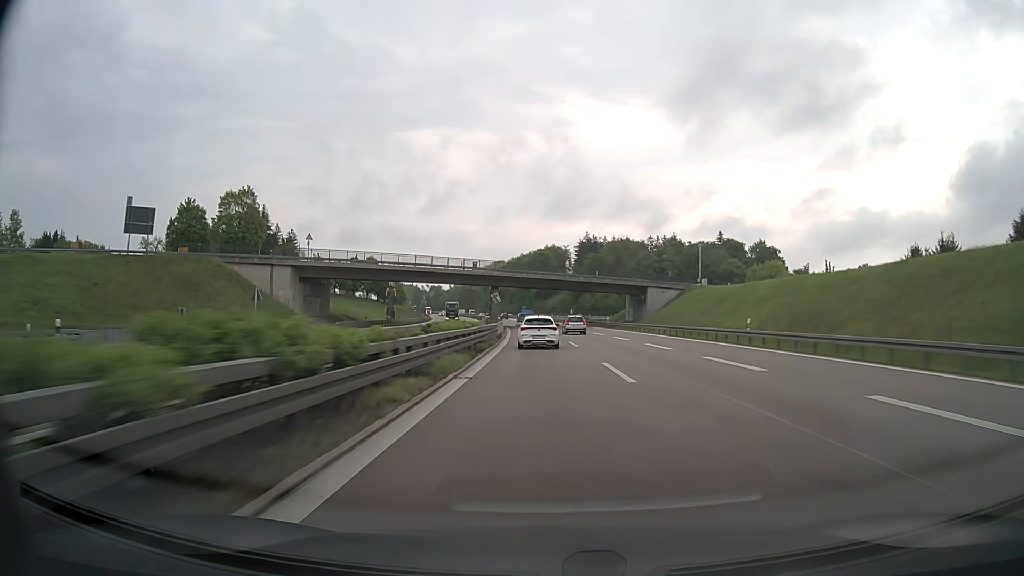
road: motorway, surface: asphalt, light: Day
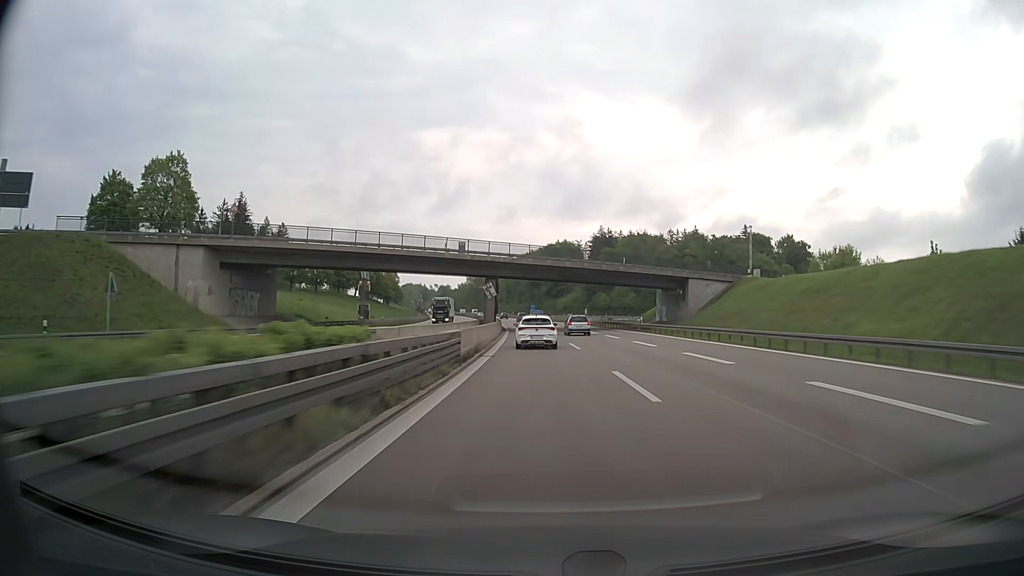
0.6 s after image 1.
(-0.2, +21.1) m; -1°
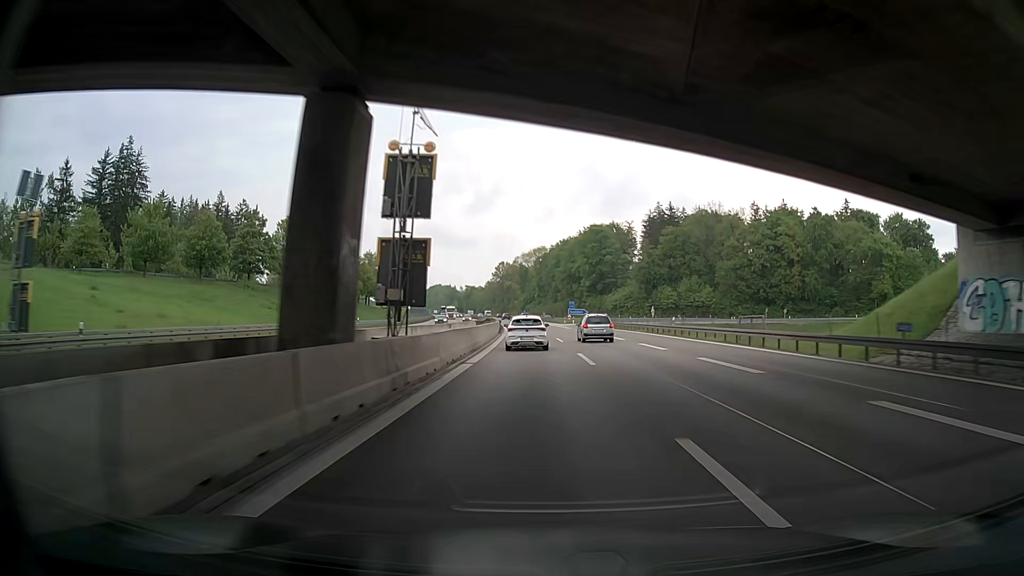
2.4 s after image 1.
(-1.6, +63.3) m; -3°
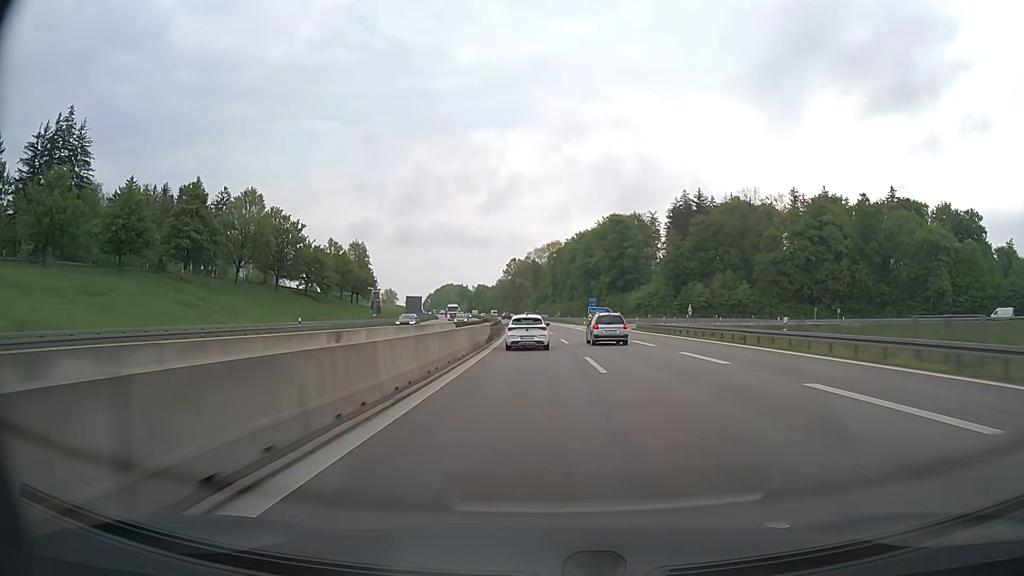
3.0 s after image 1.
(0.0, +21.0) m; -1°
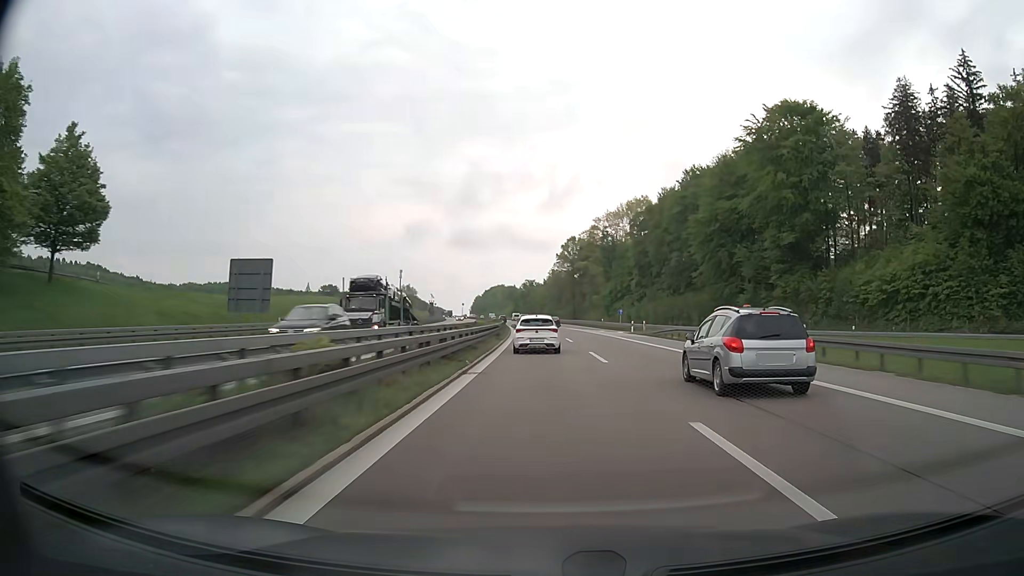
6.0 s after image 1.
(-5.3, +103.2) m; -5°
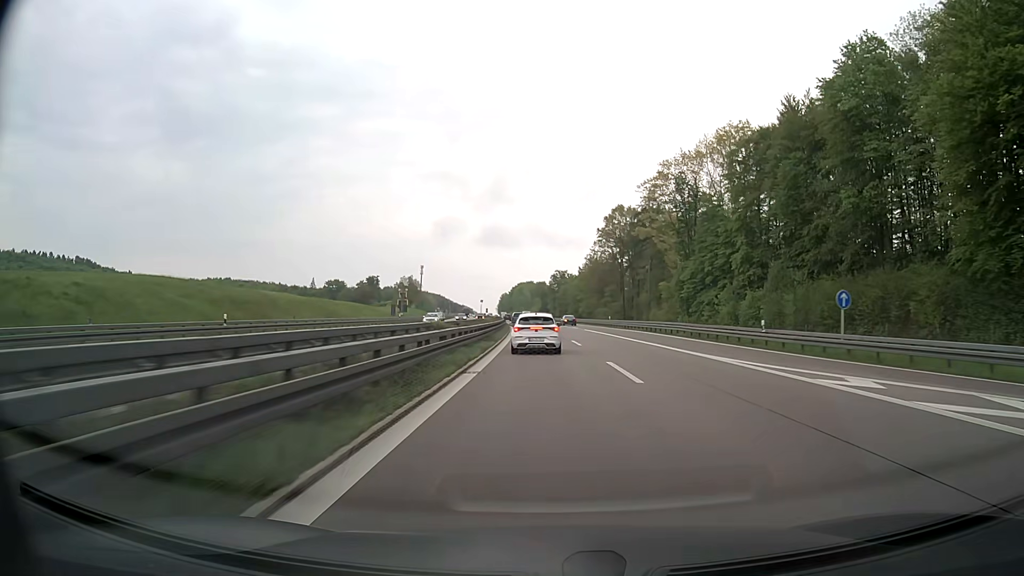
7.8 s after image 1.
(-1.5, +60.4) m; -3°
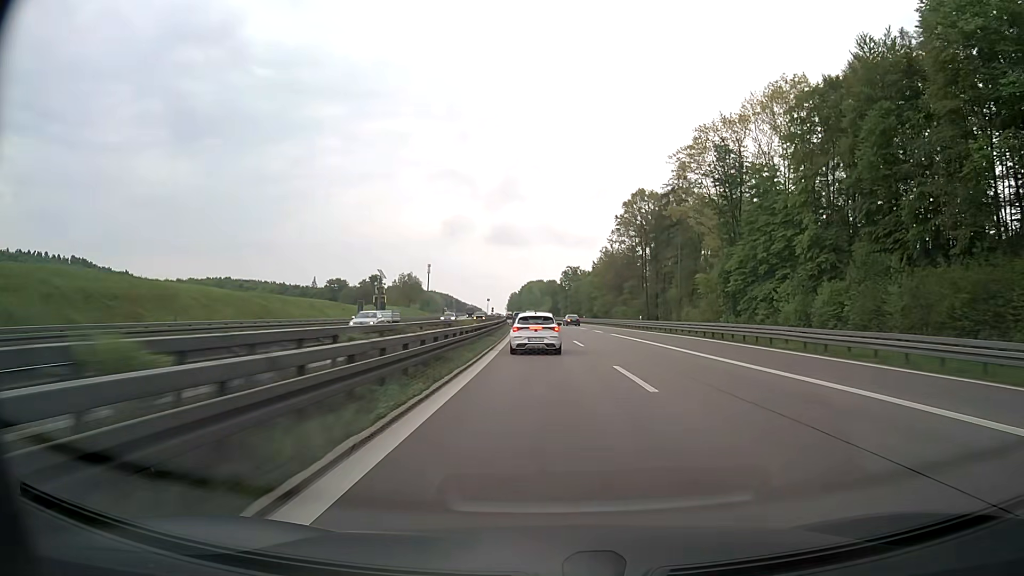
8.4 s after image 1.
(-0.1, +19.5) m; -1°
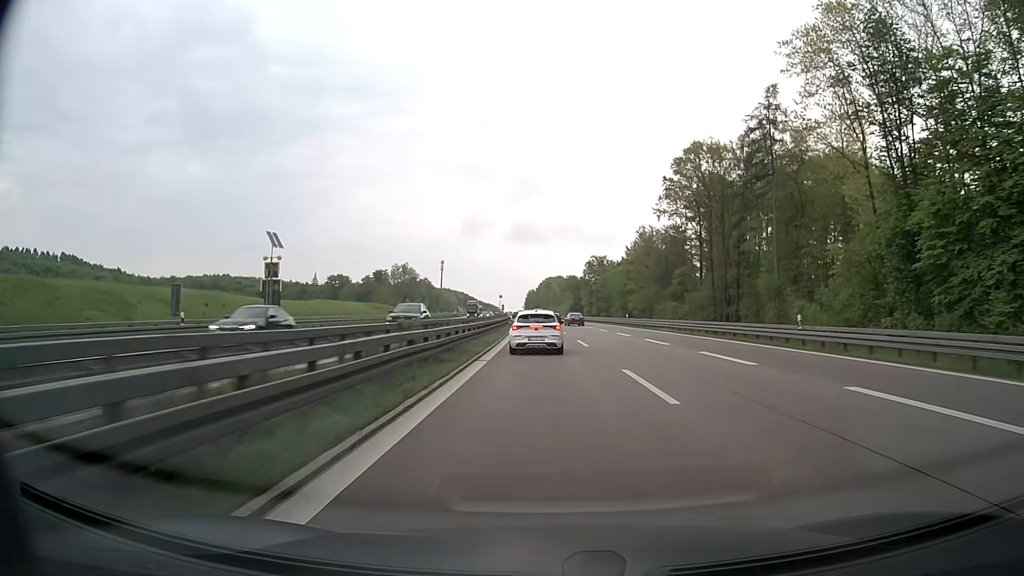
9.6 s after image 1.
(-0.6, +37.5) m; -2°
(0, +10) (0, +20) (0, +30) (0, +40) (-1, +50) (-1, +60) (-1, +70) (-2, +80) (-2, +90) (-3, +100) m
